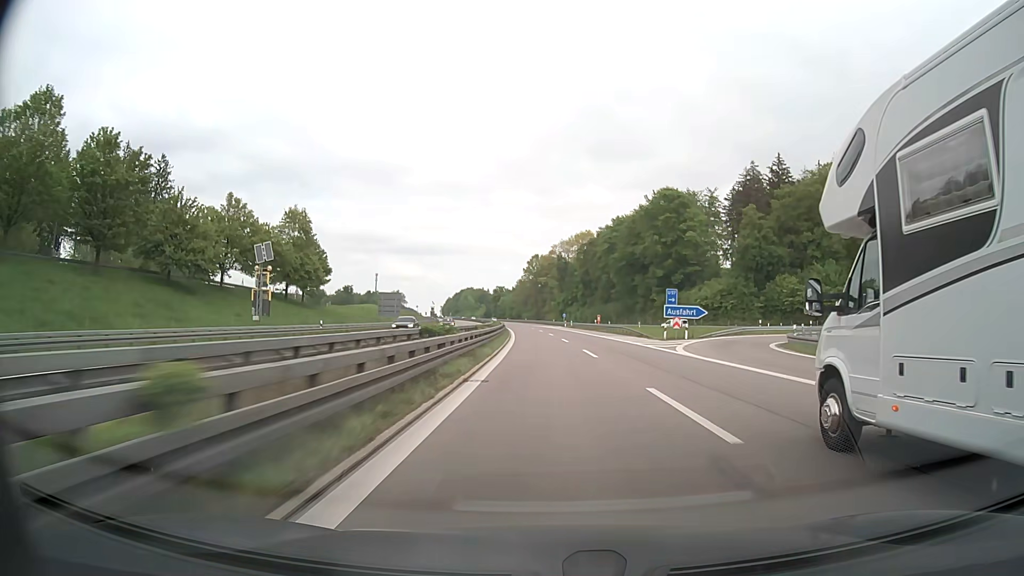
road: motorway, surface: asphalt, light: Day
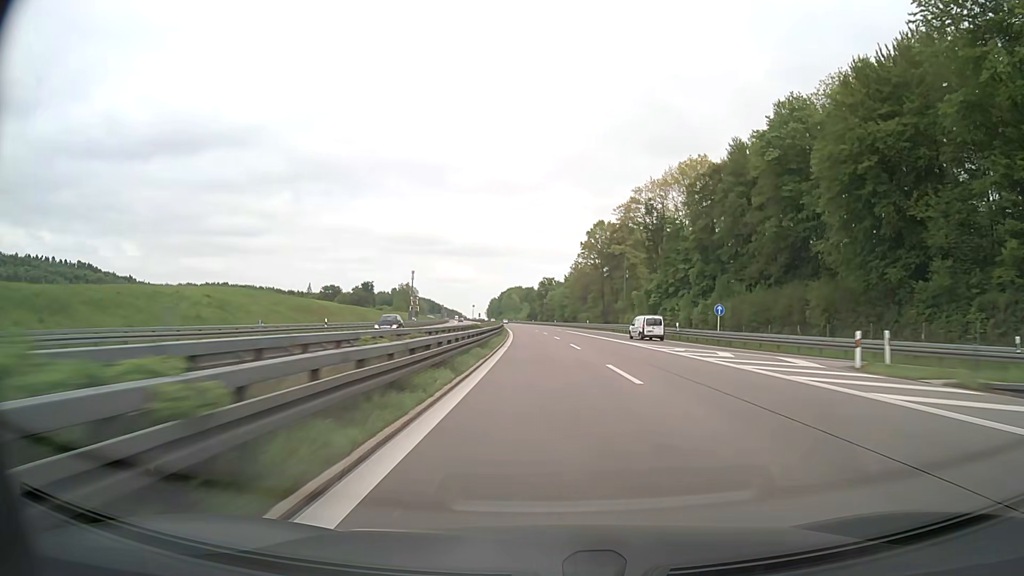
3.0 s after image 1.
(-4.1, +100.7) m; -5°
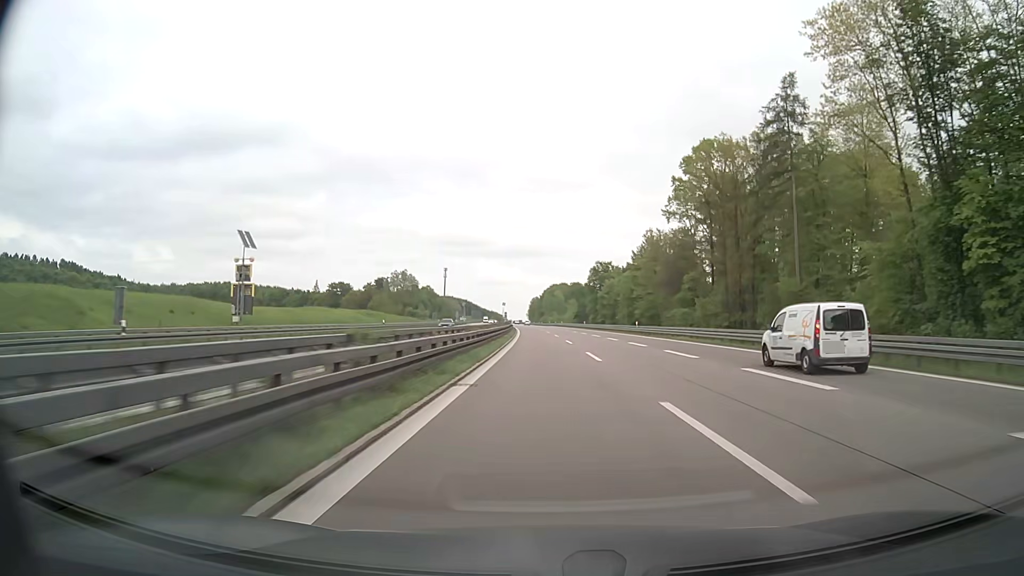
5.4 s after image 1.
(-2.7, +81.1) m; -4°
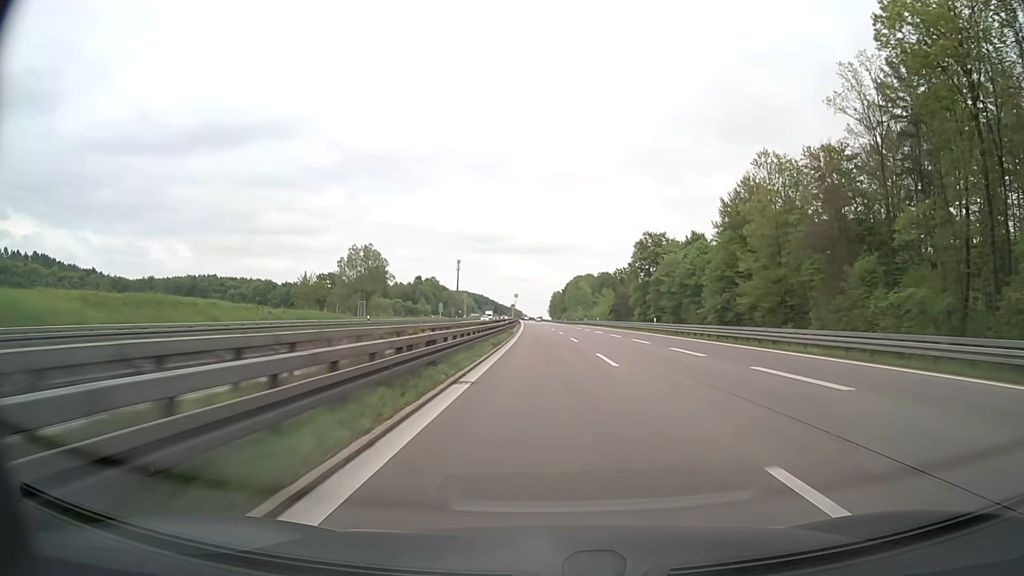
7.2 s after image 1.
(-1.0, +60.4) m; -2°
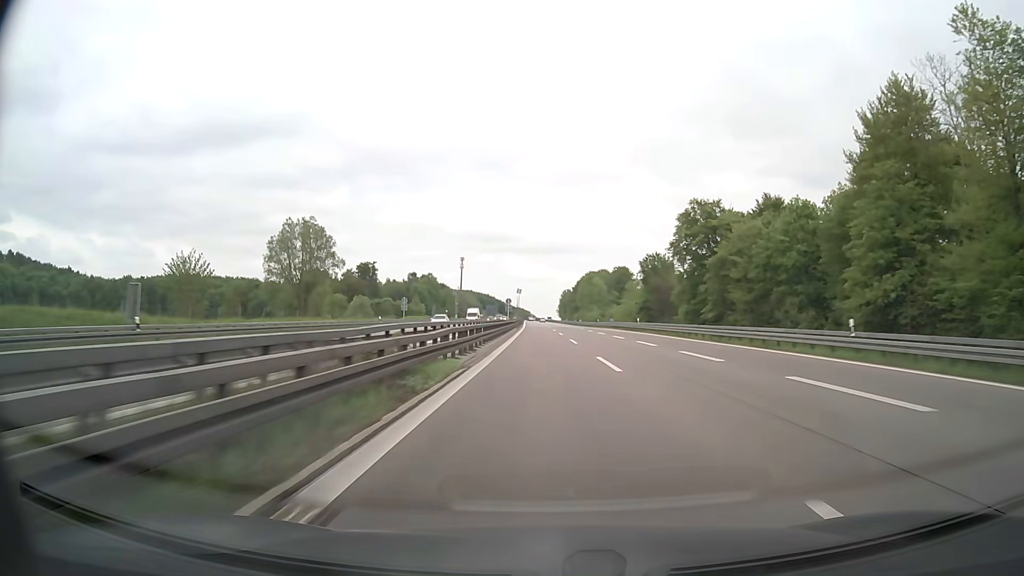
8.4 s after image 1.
(-0.2, +38.8) m; -1°
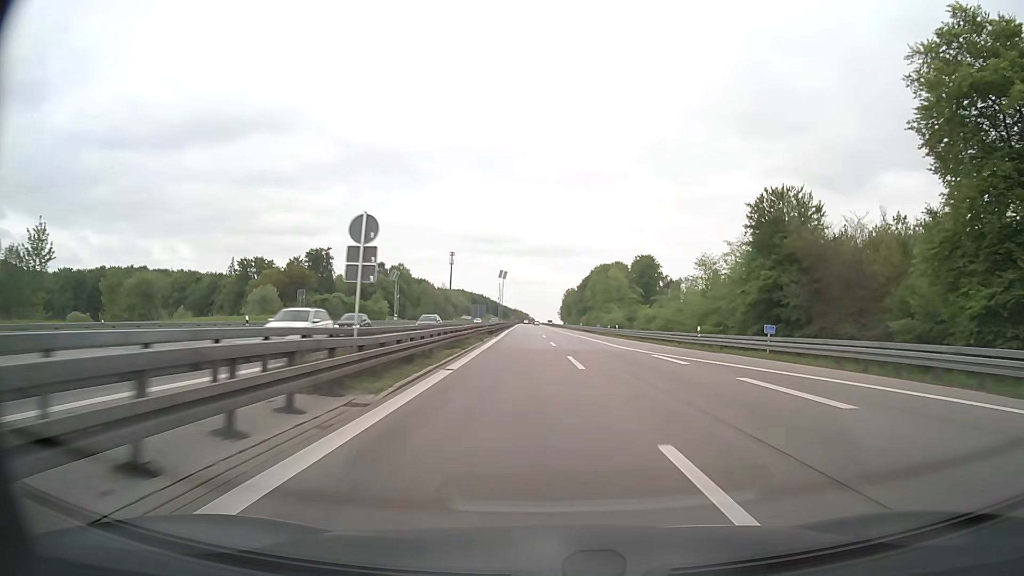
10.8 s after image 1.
(-0.5, +70.1) m; 0°
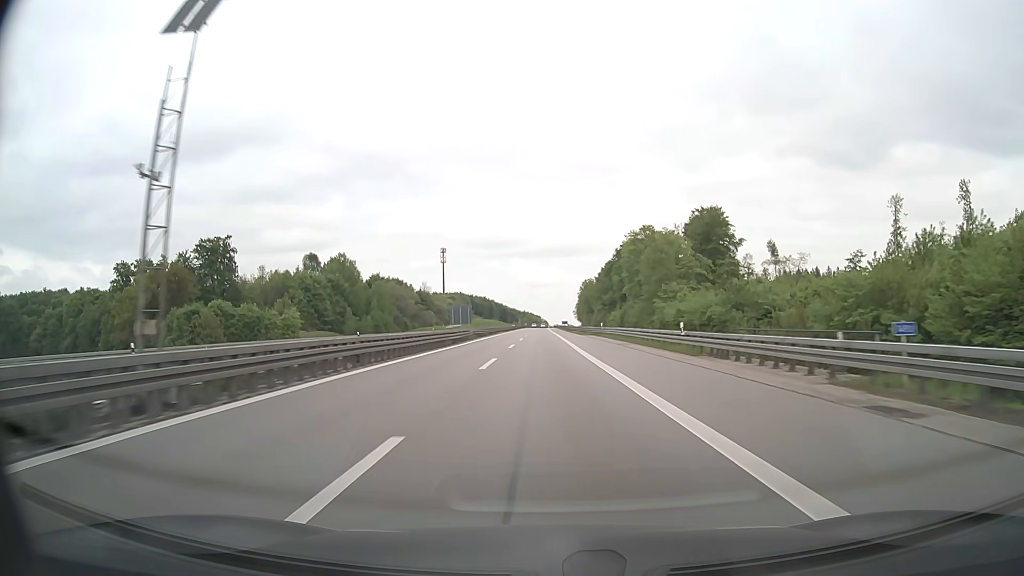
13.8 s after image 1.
(+1.3, +88.2) m; -1°
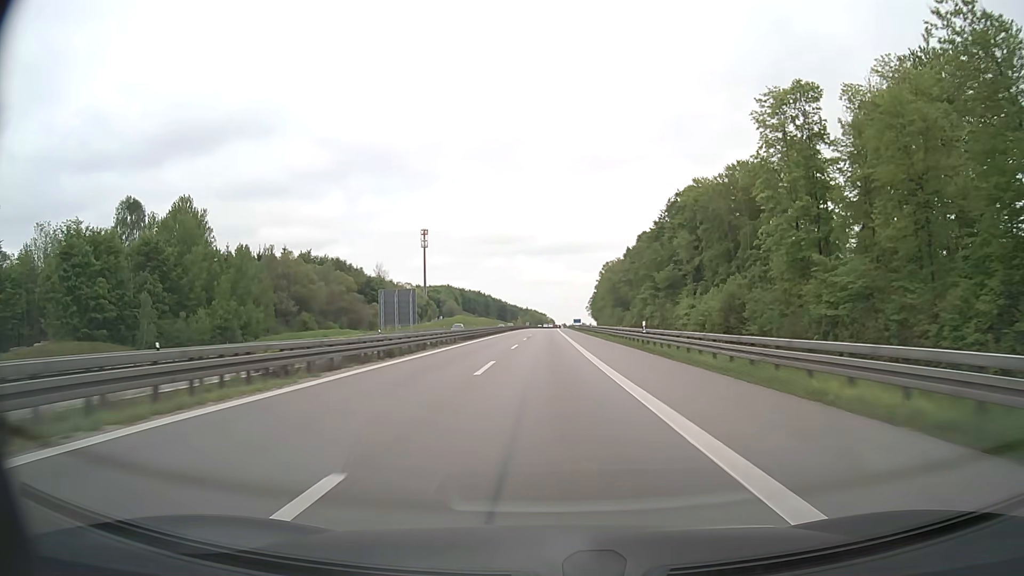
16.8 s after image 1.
(-0.9, +92.1) m; -1°
(0, +10) (0, +20) (0, +30) (0, +40) (0, +50) (0, +60) (0, +70) (0, +80) (0, +90) (0, +100) m
